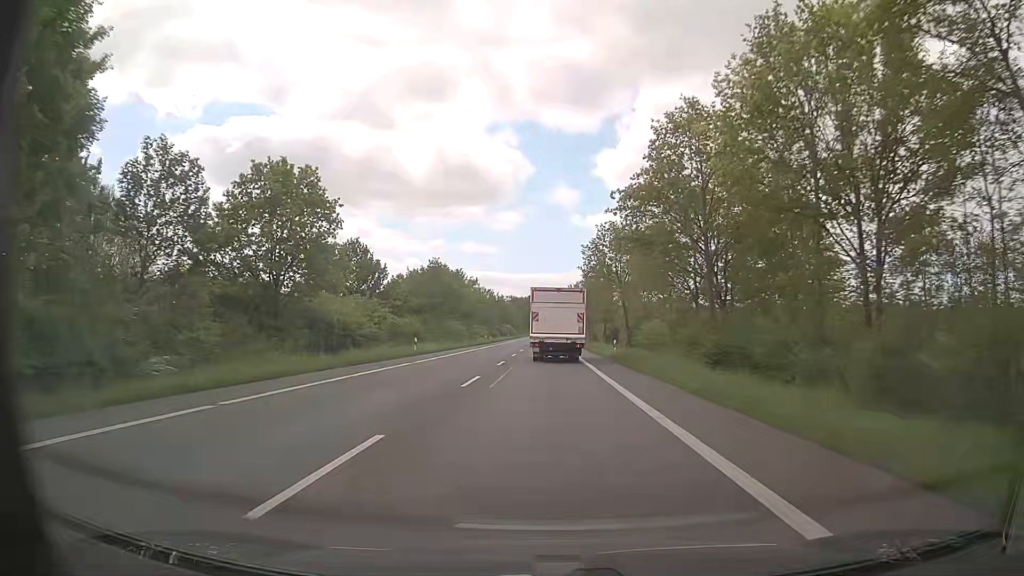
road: primary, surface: asphalt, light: Day
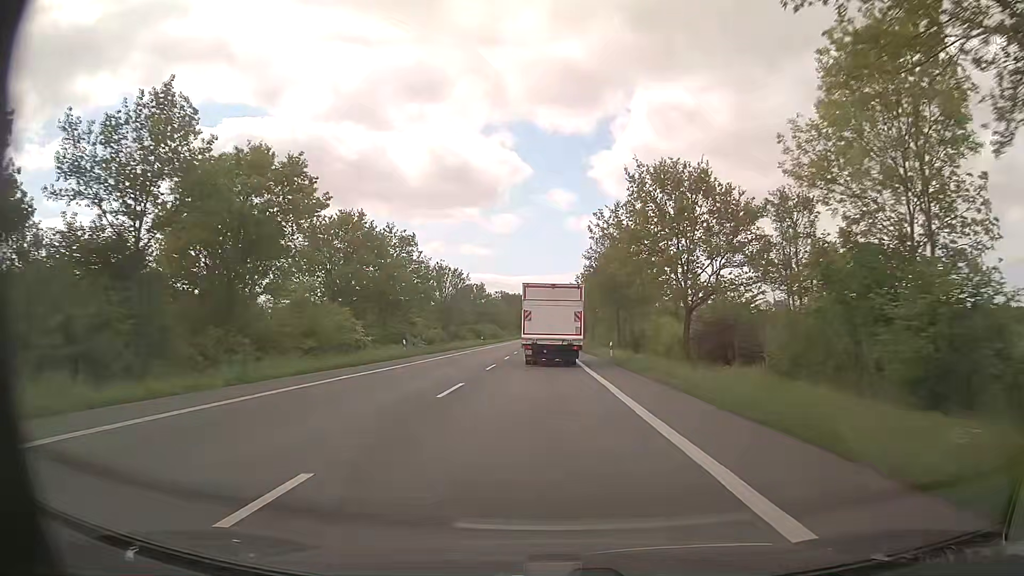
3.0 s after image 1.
(-0.1, +51.0) m; 0°
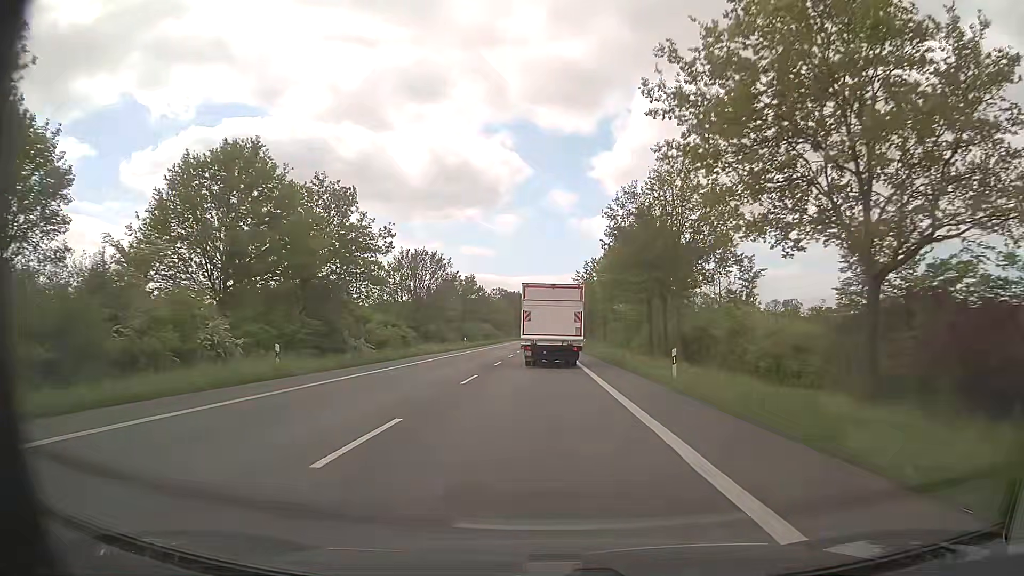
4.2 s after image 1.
(-0.1, +19.9) m; 0°
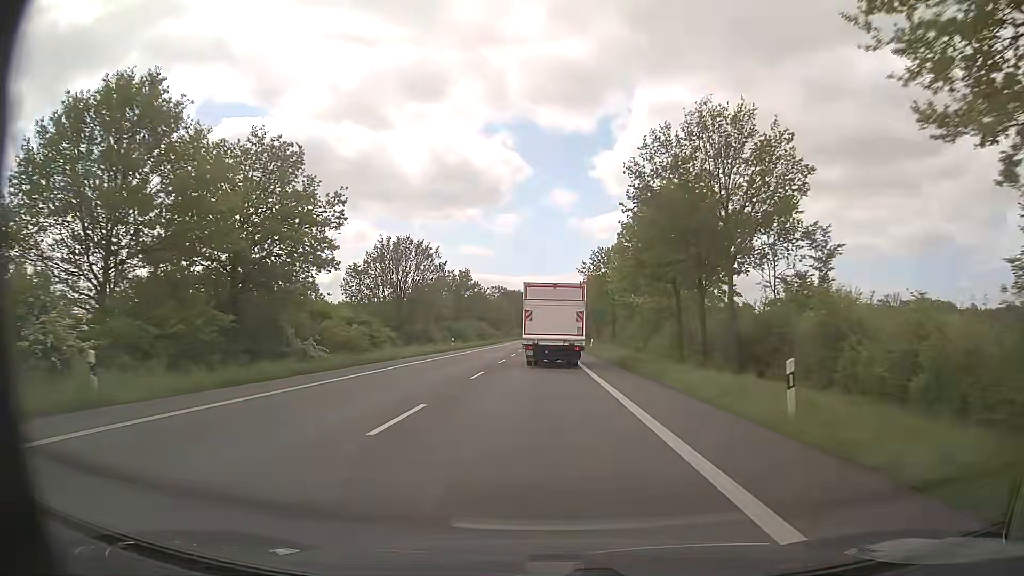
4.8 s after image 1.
(0.0, +9.9) m; 0°
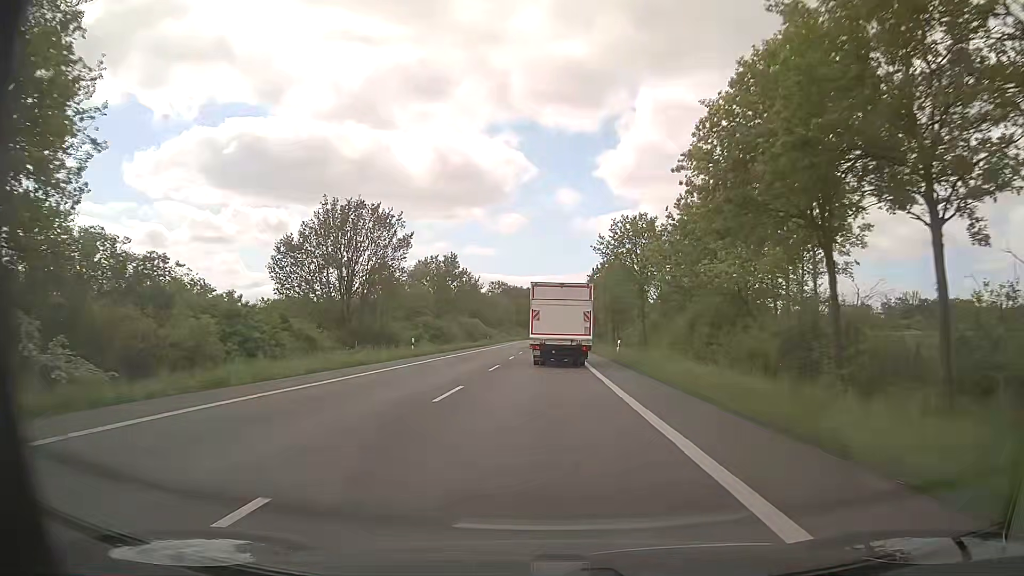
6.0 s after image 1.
(0.0, +19.9) m; 0°
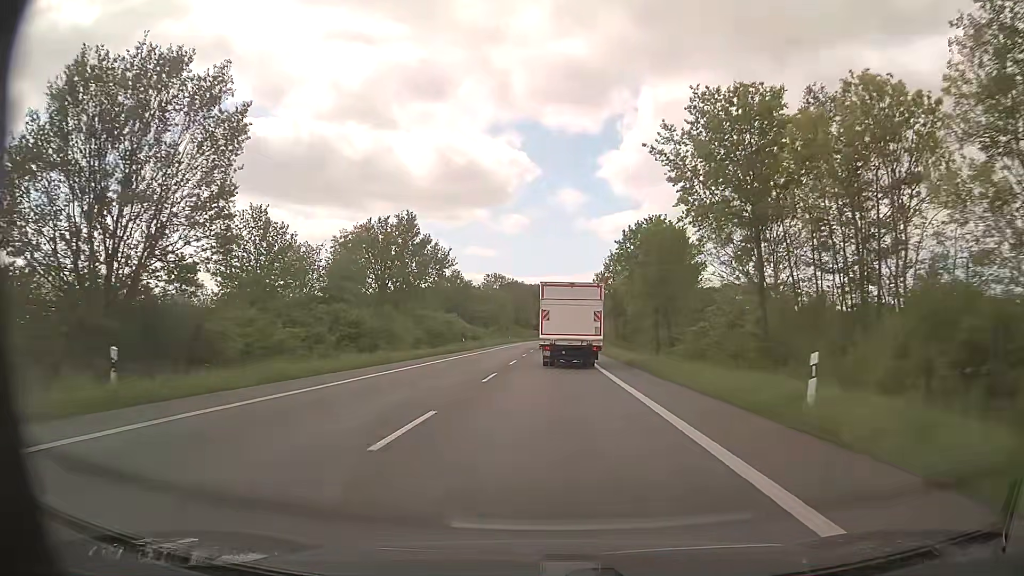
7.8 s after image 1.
(-0.1, +30.2) m; 0°
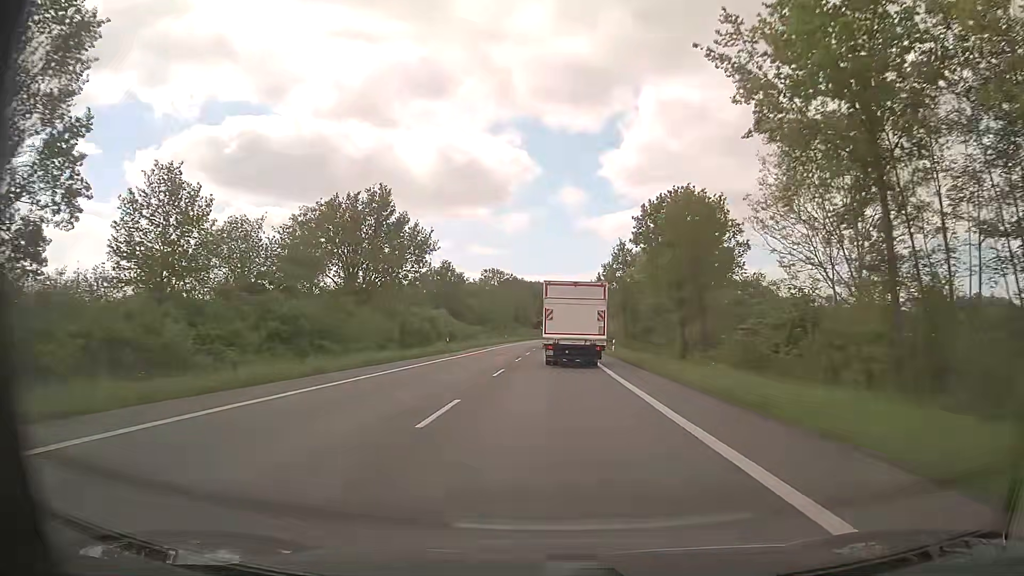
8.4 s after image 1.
(0.0, +10.0) m; 0°
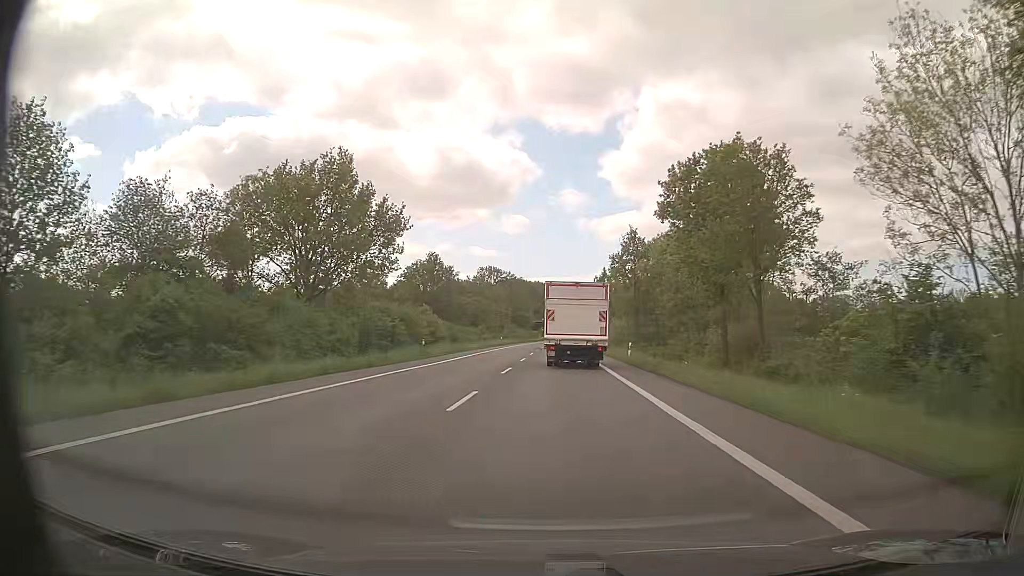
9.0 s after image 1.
(0.0, +10.0) m; 0°
(0, +10) (0, +20) (0, +30) (0, +40) (+1, +50) (+1, +60) (+1, +70) (+1, +80) (+2, +90) (+2, +100) m
